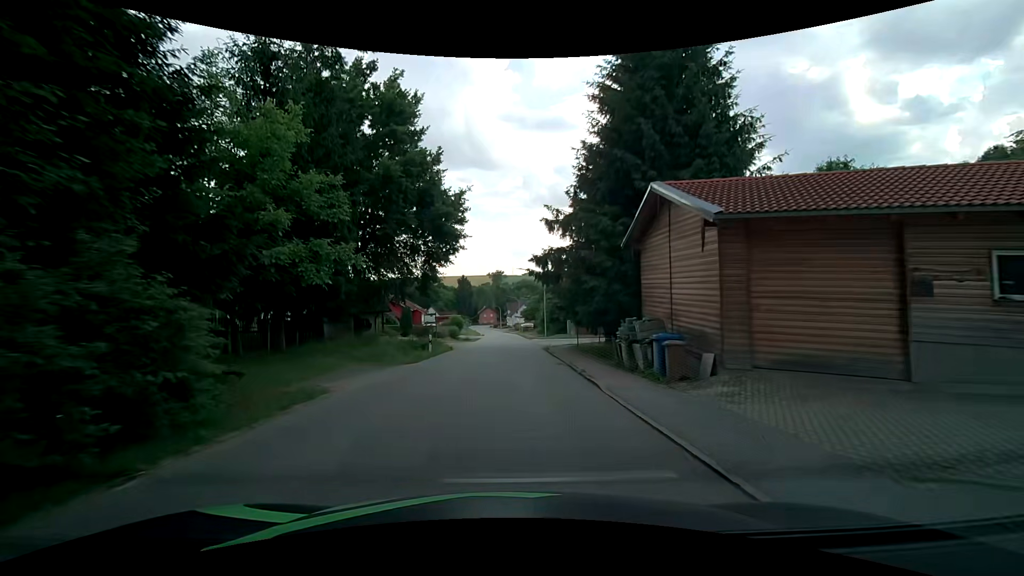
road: tertiary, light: Day
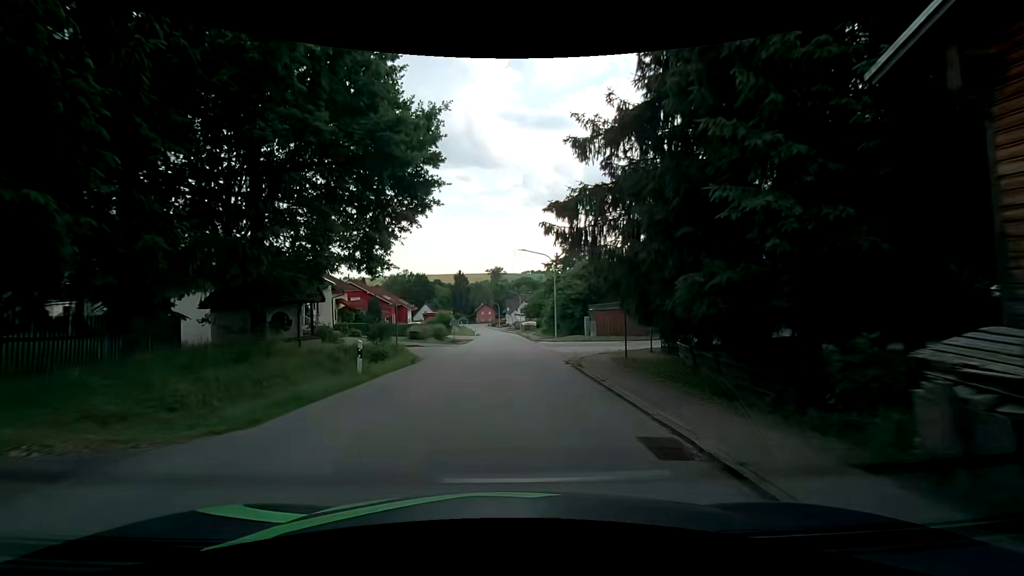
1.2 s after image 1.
(+0.1, +12.1) m; +1°
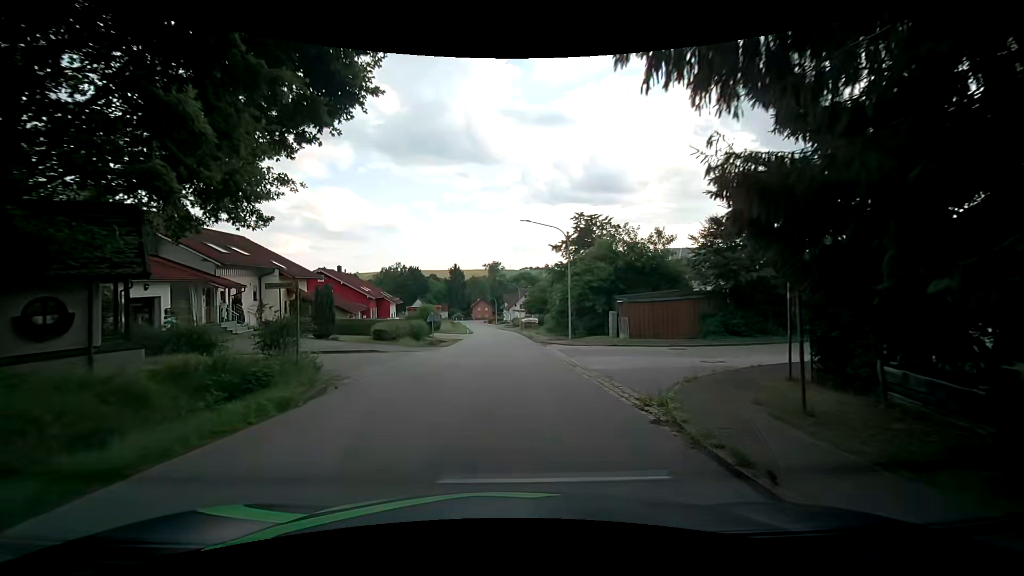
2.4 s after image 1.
(-0.2, +10.3) m; +2°
